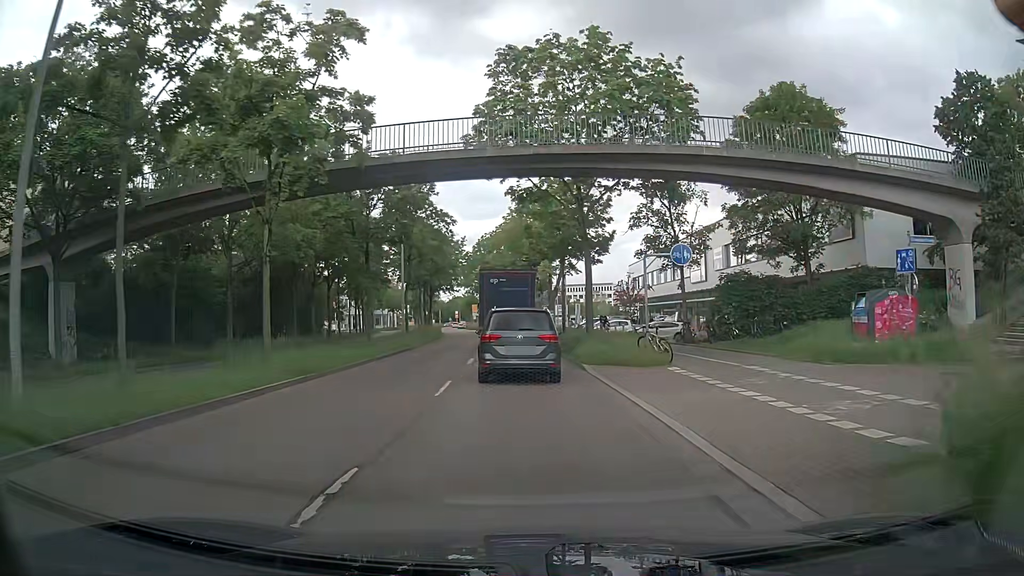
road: primary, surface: asphalt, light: Day
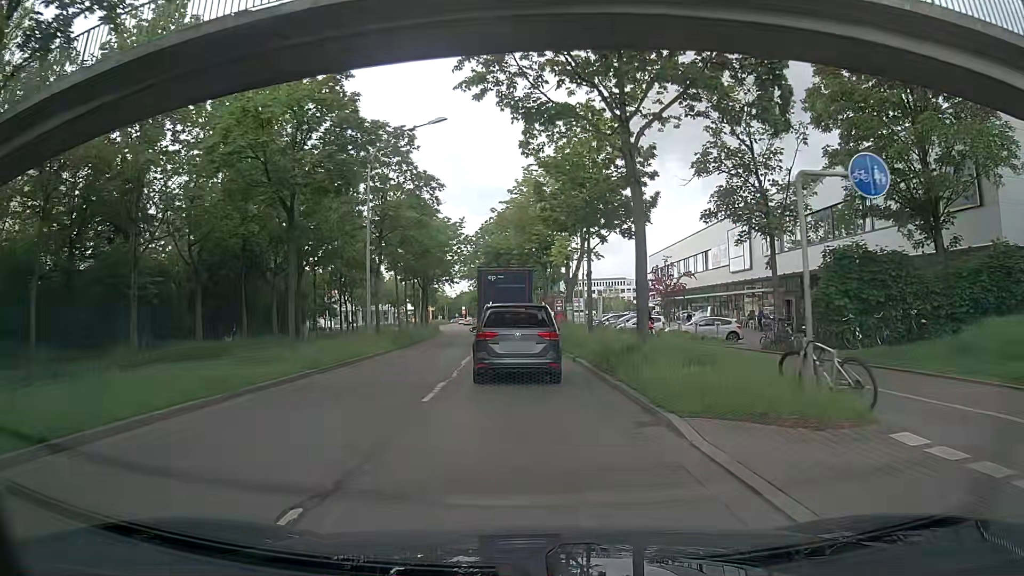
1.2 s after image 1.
(-0.1, +10.5) m; -1°
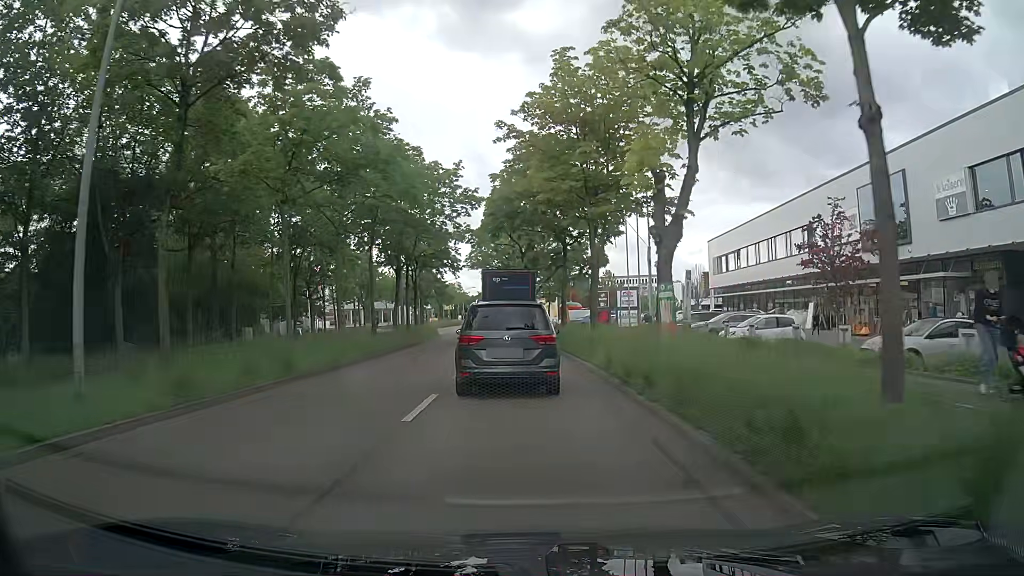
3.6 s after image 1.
(-0.4, +20.6) m; -2°
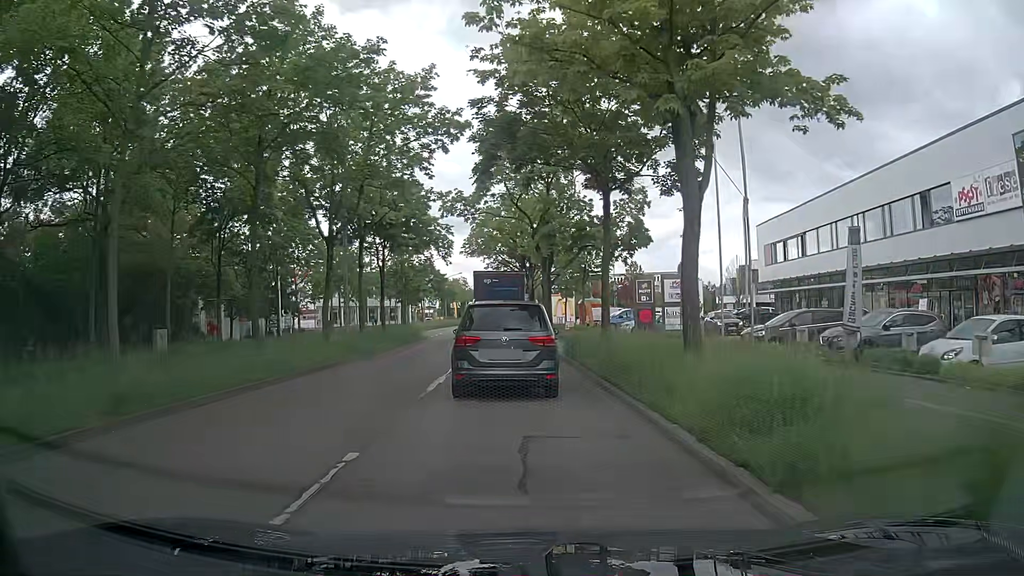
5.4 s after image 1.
(-0.2, +14.3) m; -2°
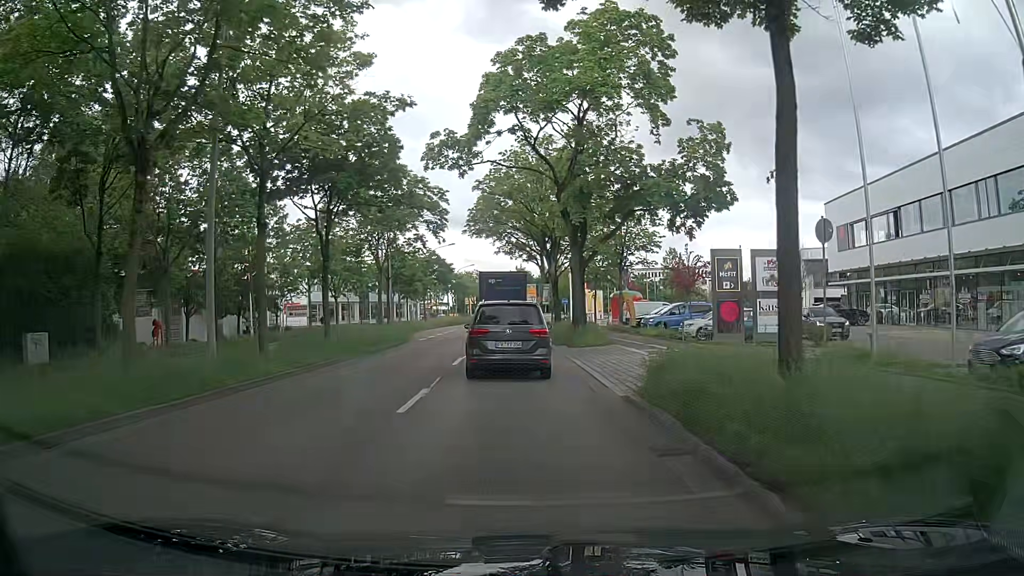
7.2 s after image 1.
(+0.1, +12.6) m; -1°
